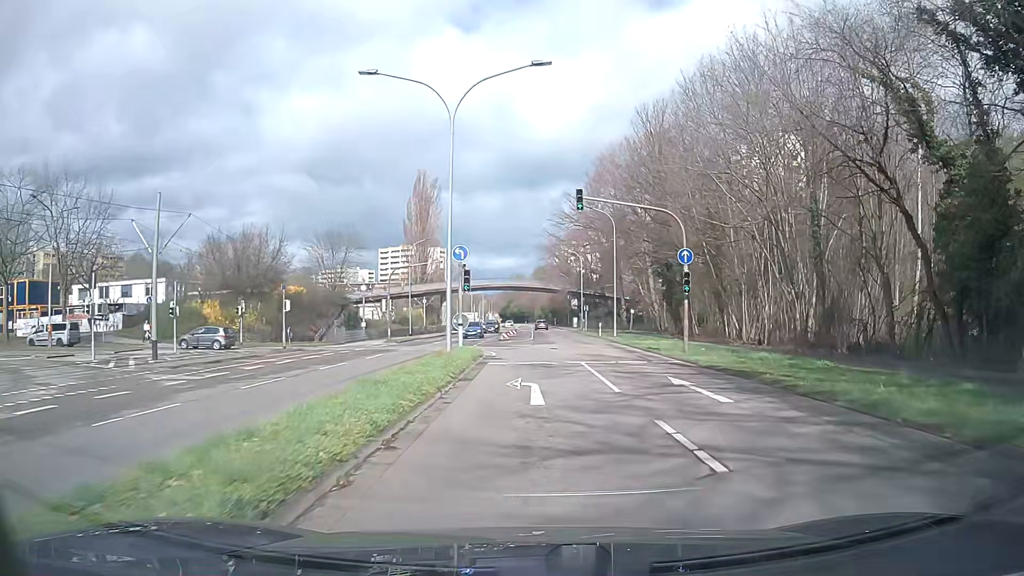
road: secondary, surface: asphalt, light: Day
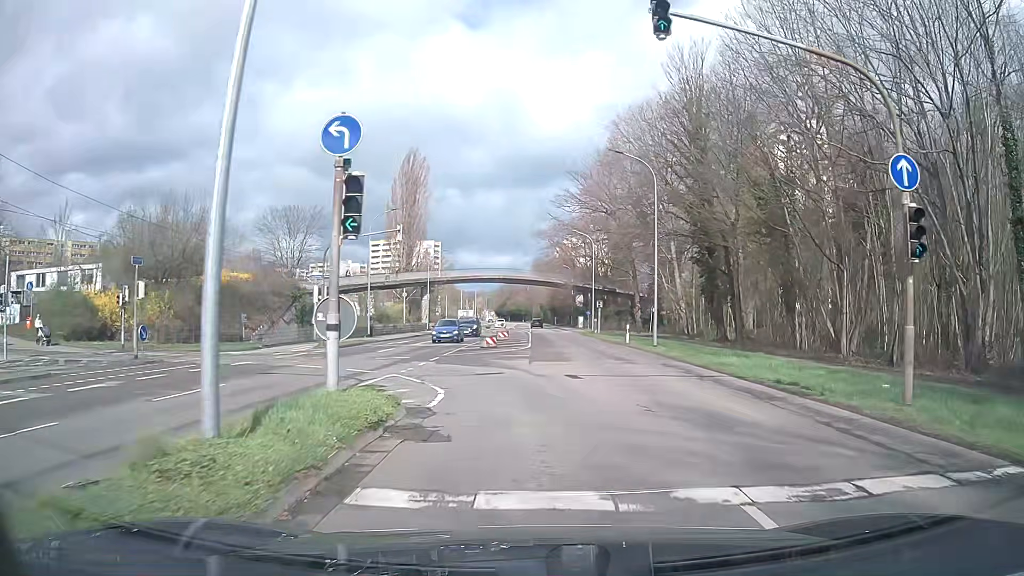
(0.0, +15.7) m; +1°
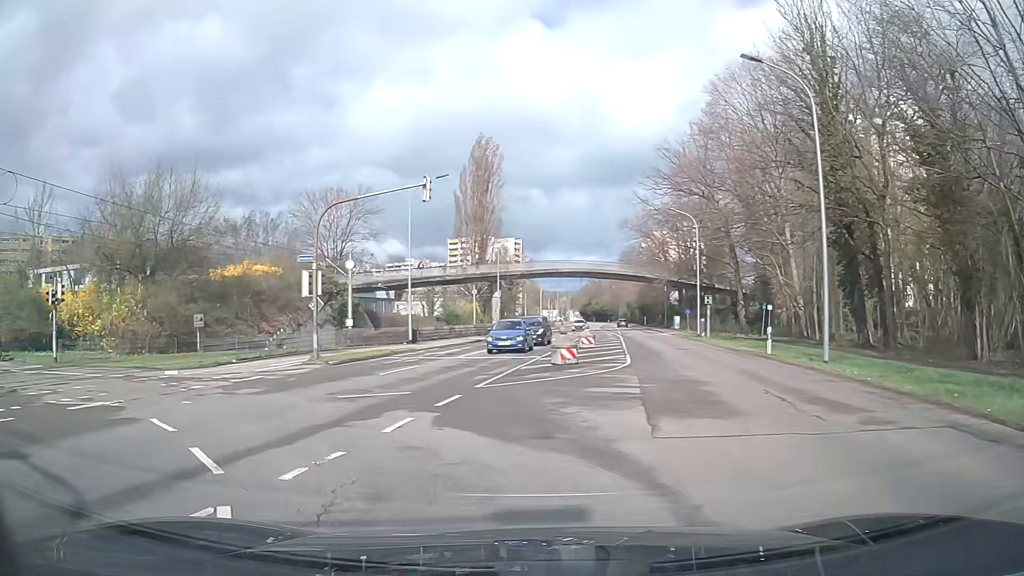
(-0.3, +11.7) m; -8°
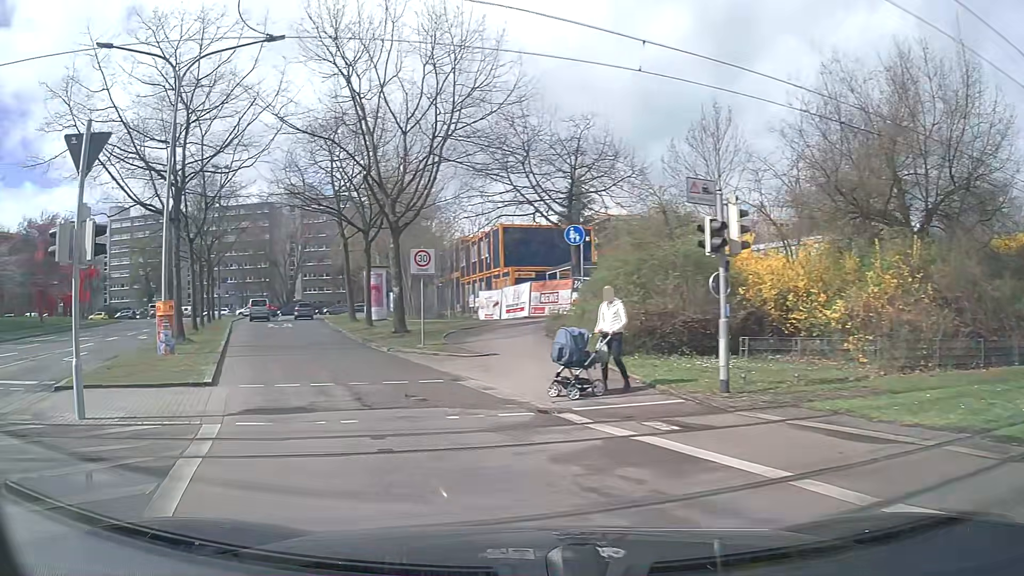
(-8.7, +14.1) m; -63°
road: residential
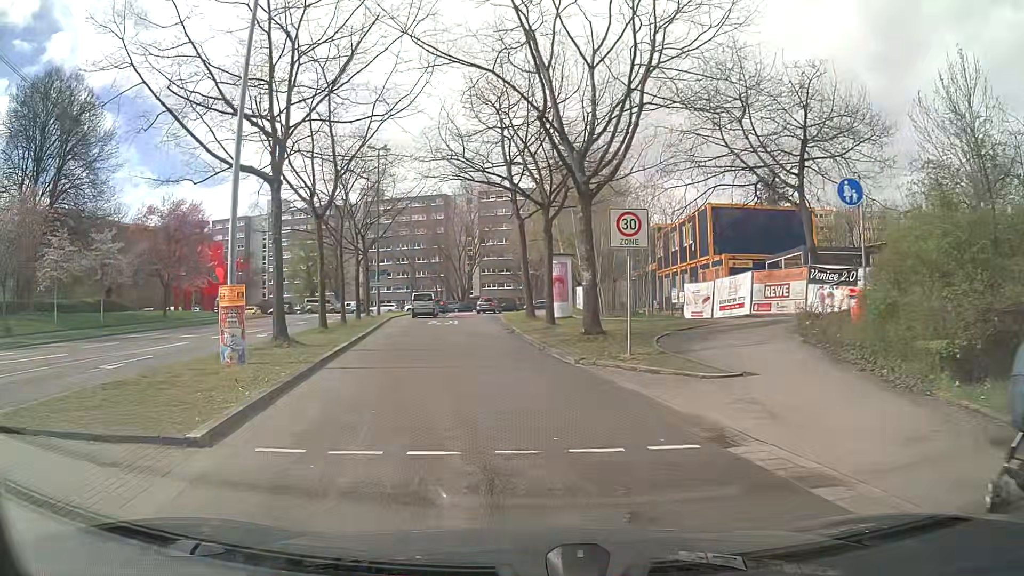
(-1.0, +7.2) m; -15°
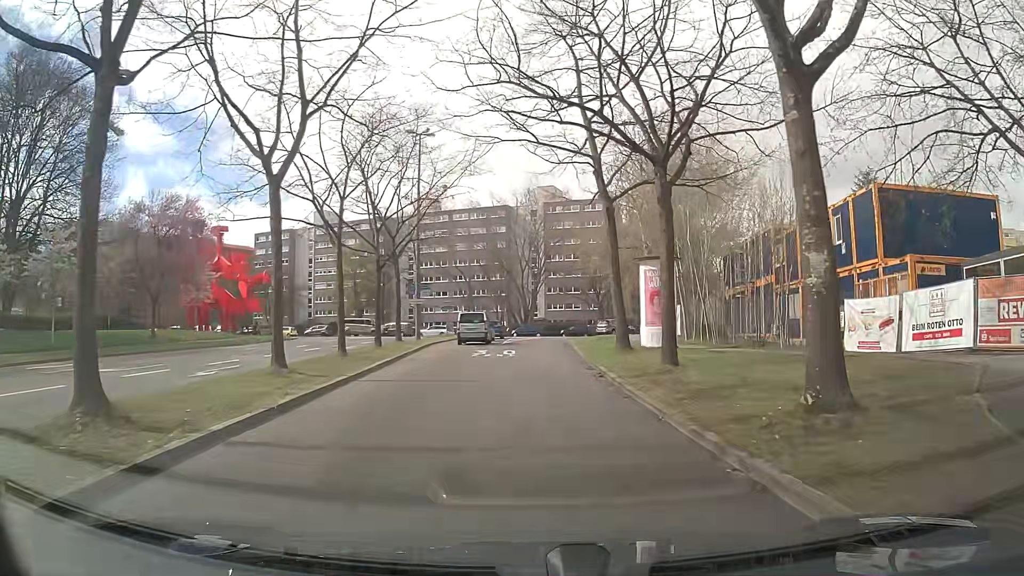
(-0.7, +11.6) m; -5°
